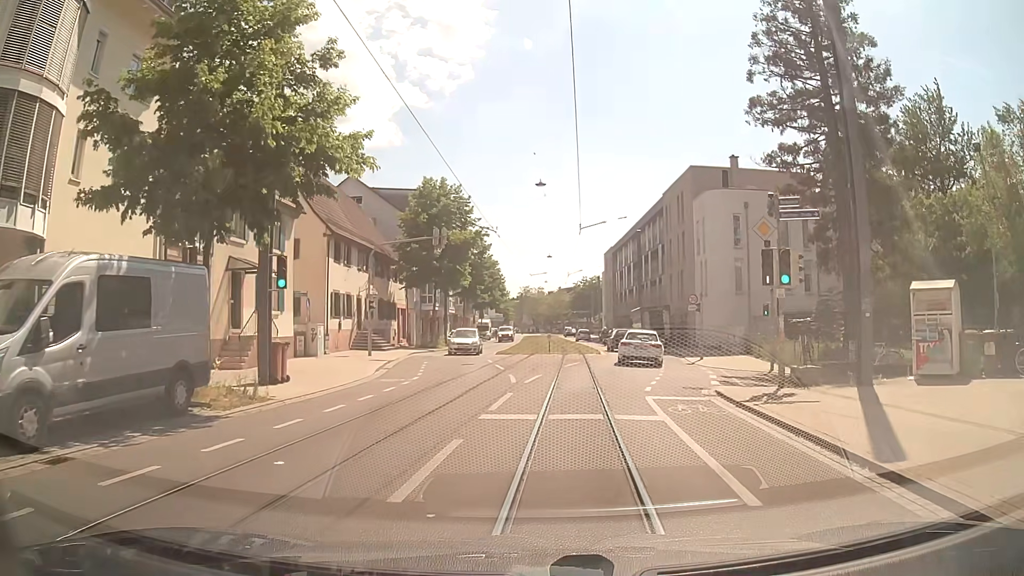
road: tertiary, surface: asphalt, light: Day
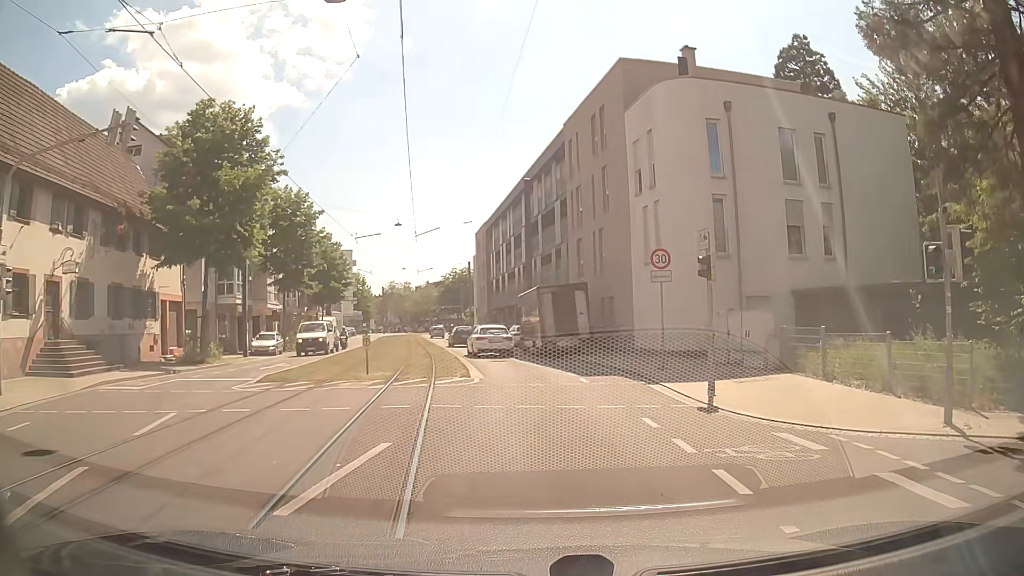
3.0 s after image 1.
(+1.9, +19.8) m; +12°
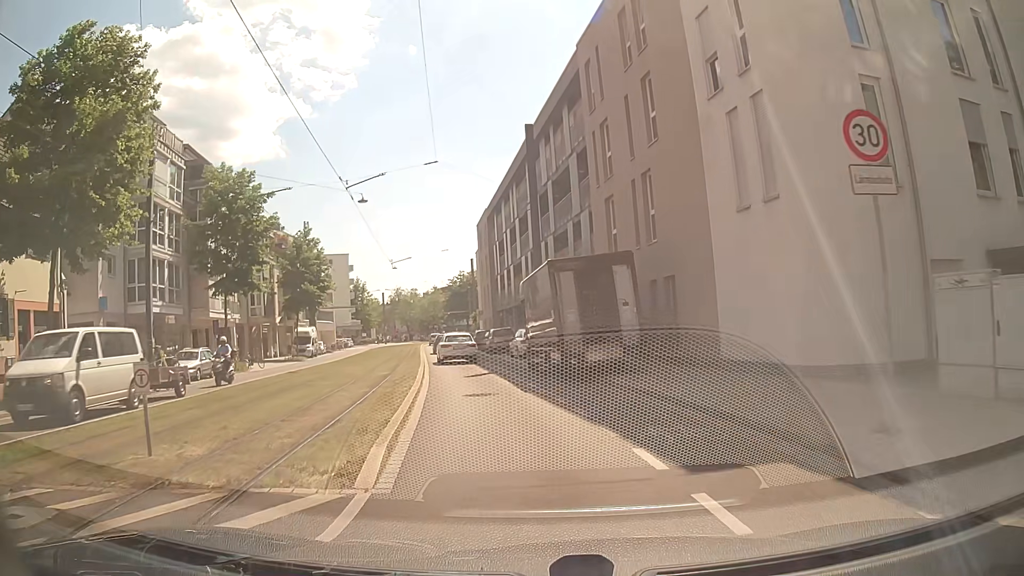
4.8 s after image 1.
(0.0, +12.1) m; -2°
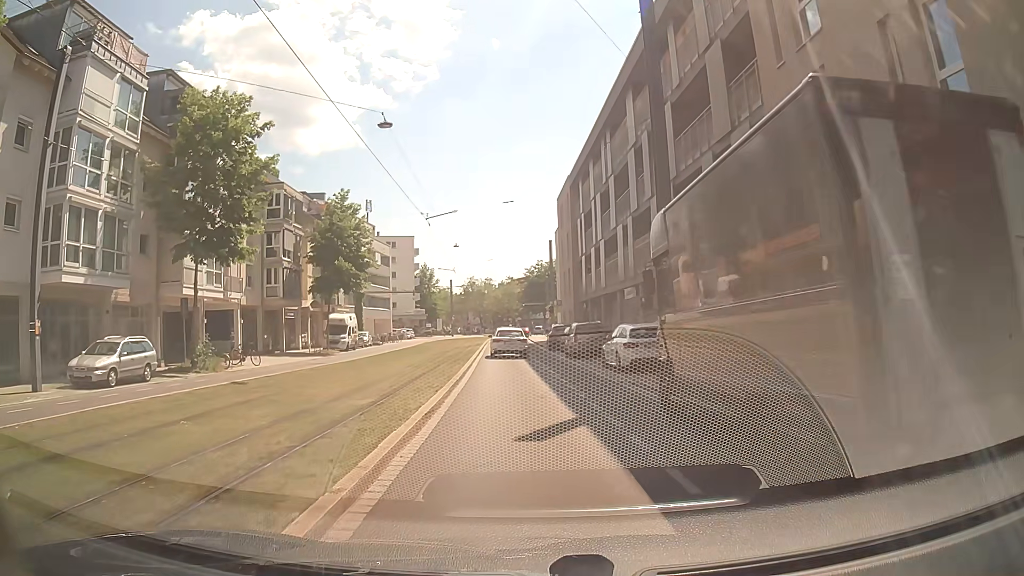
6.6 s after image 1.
(-0.9, +12.6) m; -7°
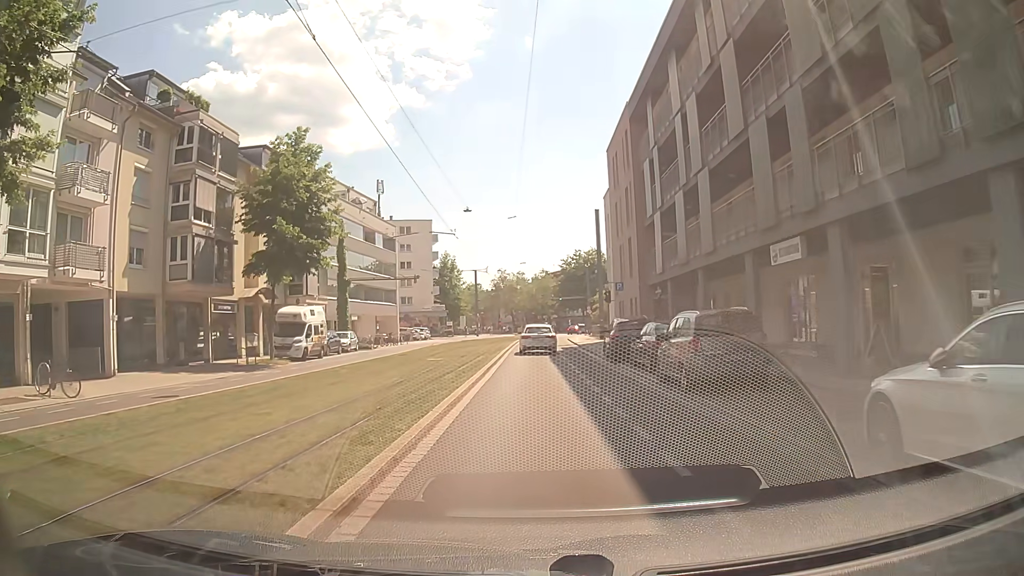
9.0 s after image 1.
(-0.5, +17.3) m; -3°
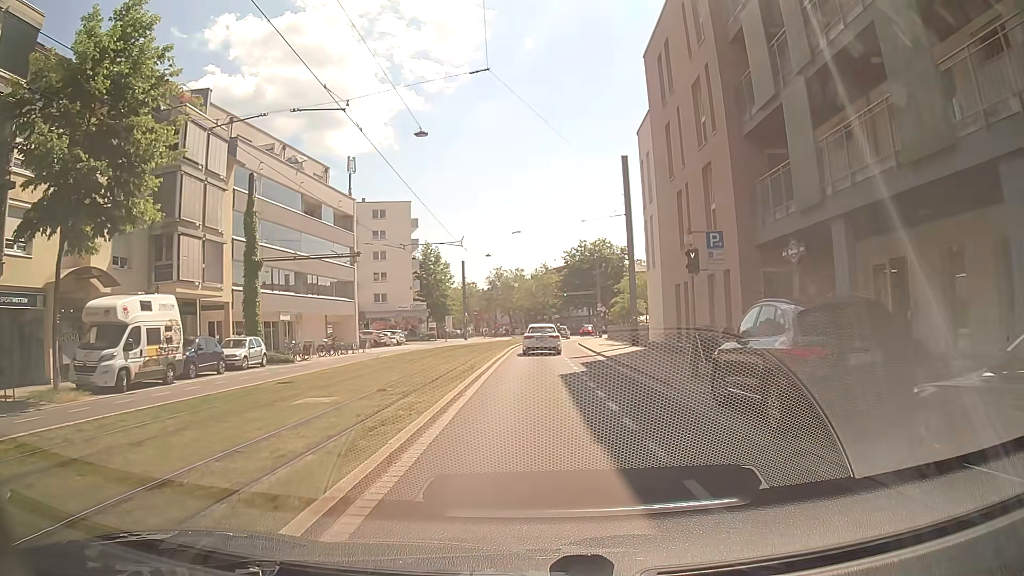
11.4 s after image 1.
(+0.1, +17.3) m; +1°
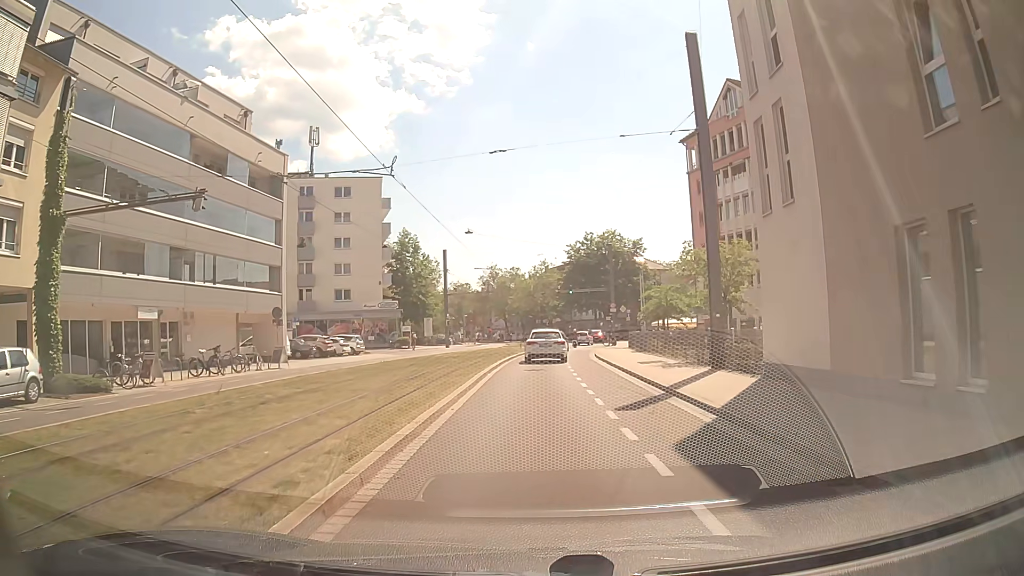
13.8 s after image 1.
(-0.2, +16.6) m; 0°
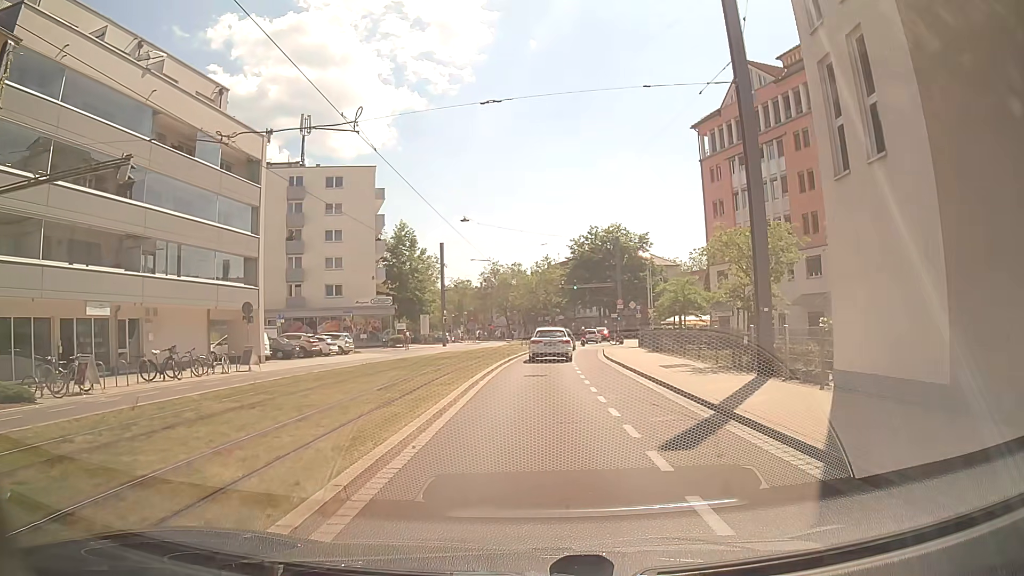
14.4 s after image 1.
(0.0, +3.9) m; -1°
(0, +10) (0, +20) (+1, +30) (+1, +40) (+2, +50) (+4, +60) (+6, +70) (+9, +79) (+9, +89) (+8, +99) m
